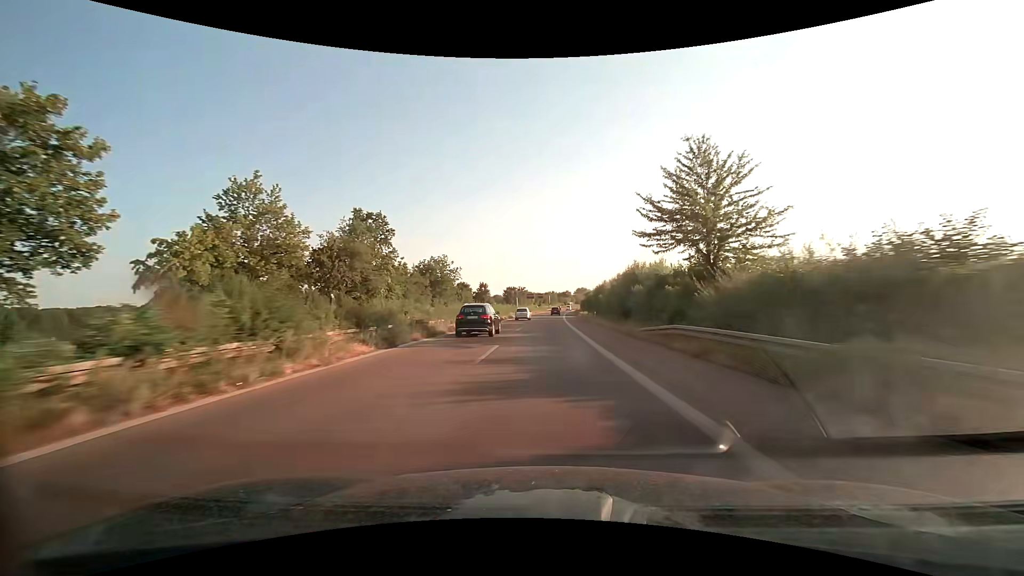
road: trunk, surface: asphalt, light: Day
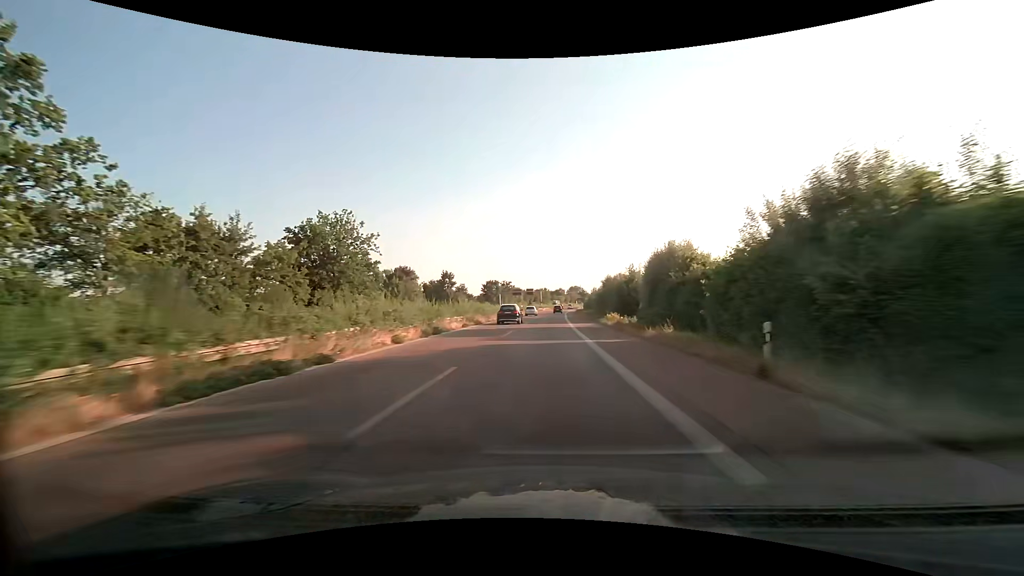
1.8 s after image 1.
(+0.5, +43.5) m; +1°
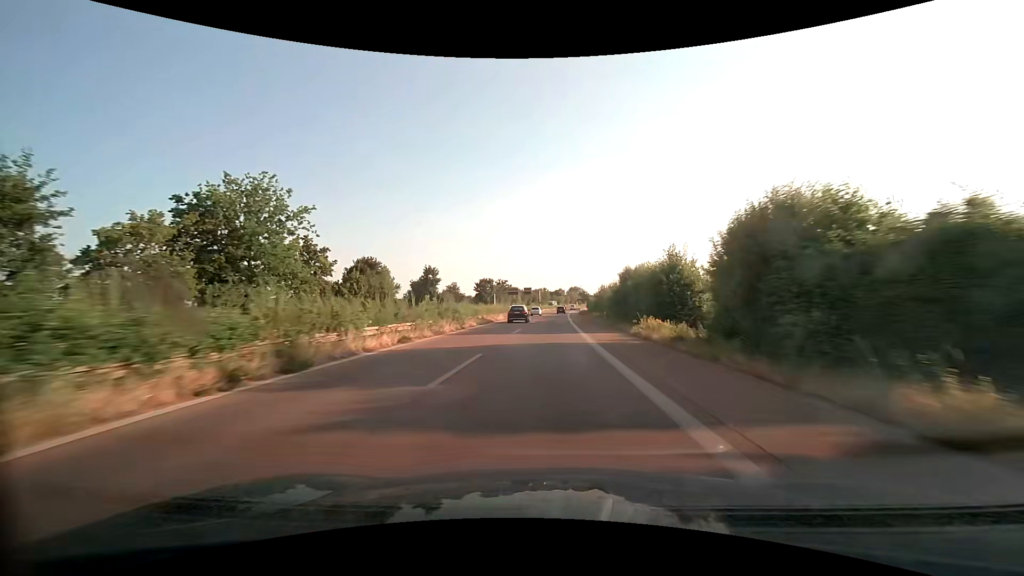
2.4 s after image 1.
(0.0, +14.7) m; 0°
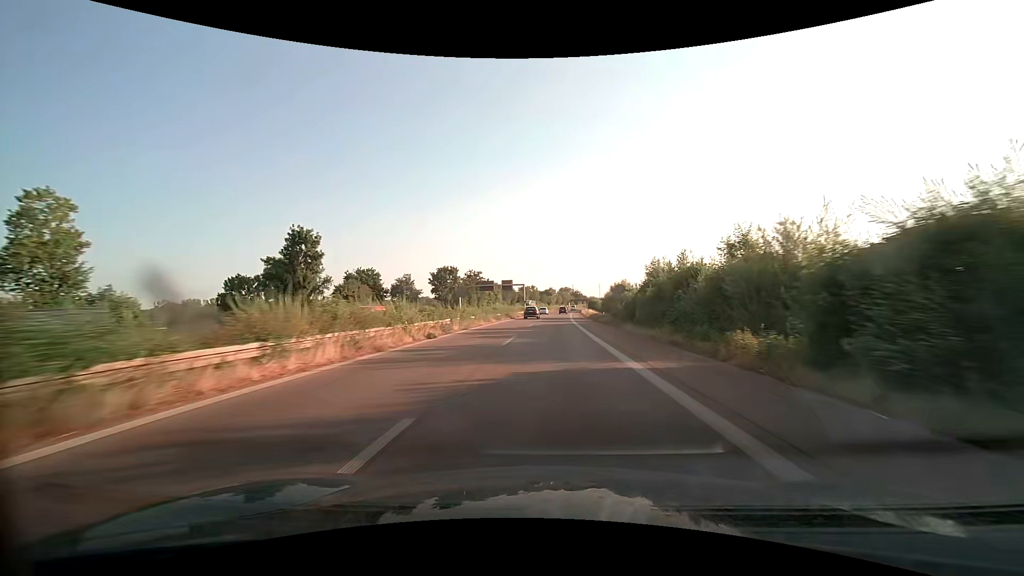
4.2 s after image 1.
(+0.4, +44.8) m; +1°
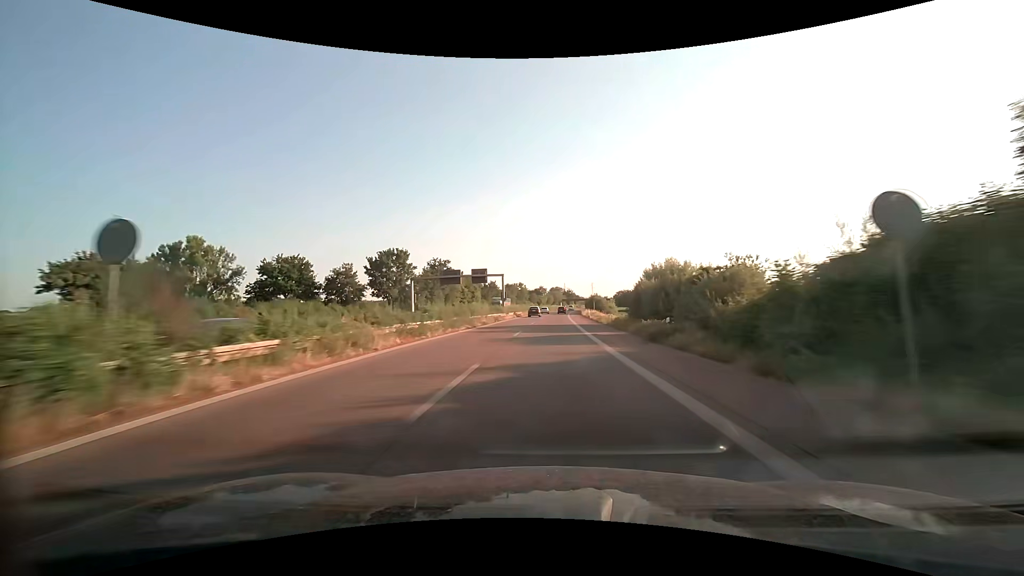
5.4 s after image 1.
(+0.3, +30.2) m; +1°
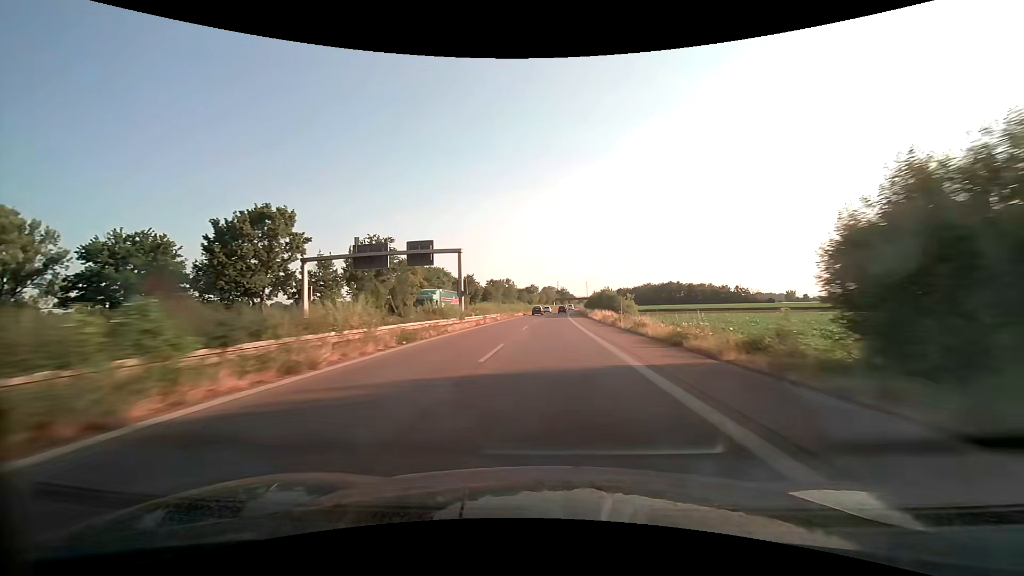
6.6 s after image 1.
(+0.3, +30.3) m; +1°
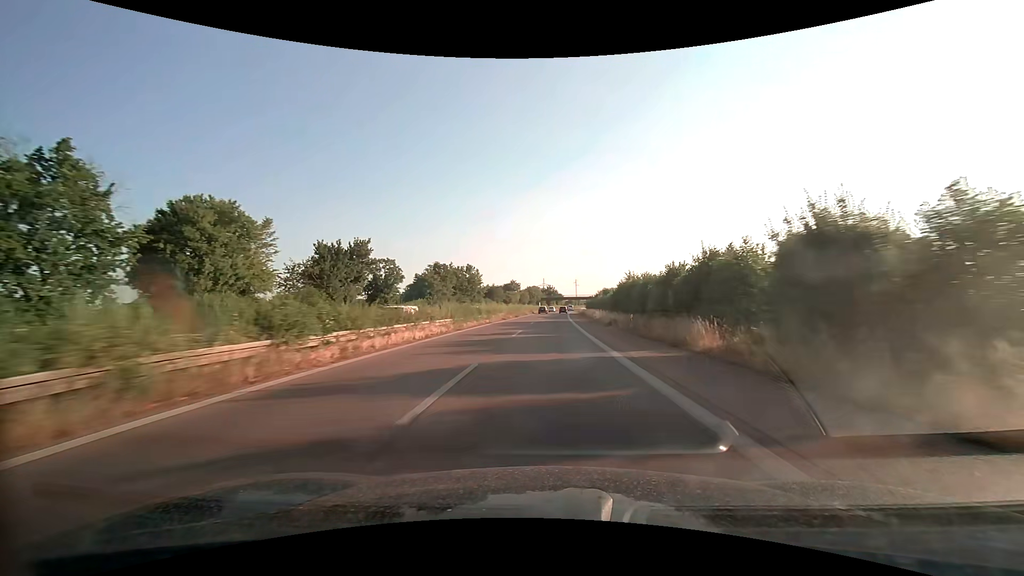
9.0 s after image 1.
(+1.0, +60.9) m; +2°
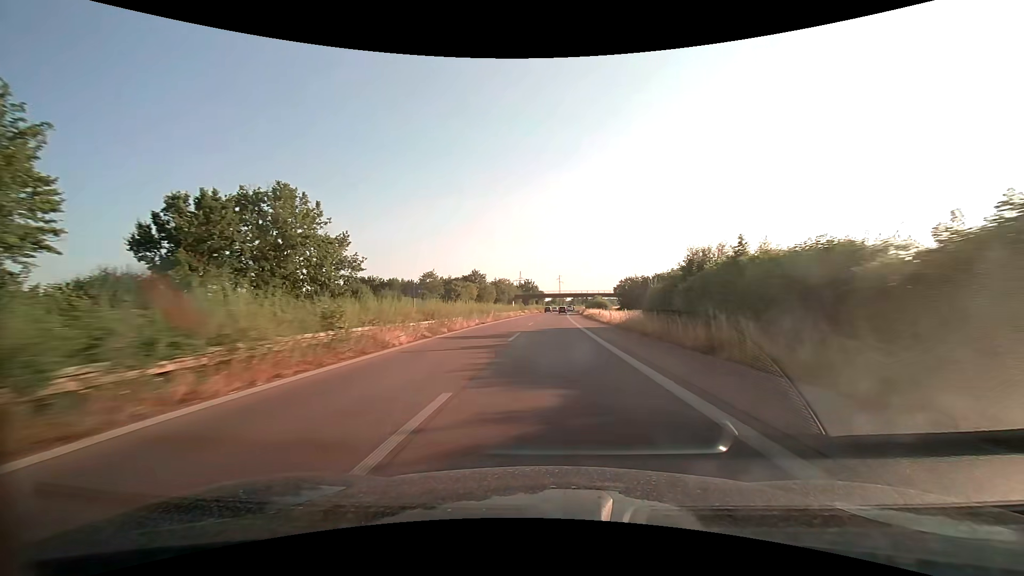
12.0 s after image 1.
(+1.4, +76.4) m; +2°
(0, +10) (0, +20) (0, +30) (+1, +40) (+1, +50) (+1, +60) (+1, +70) (+2, +80) (+2, +90) (+3, +100) m
